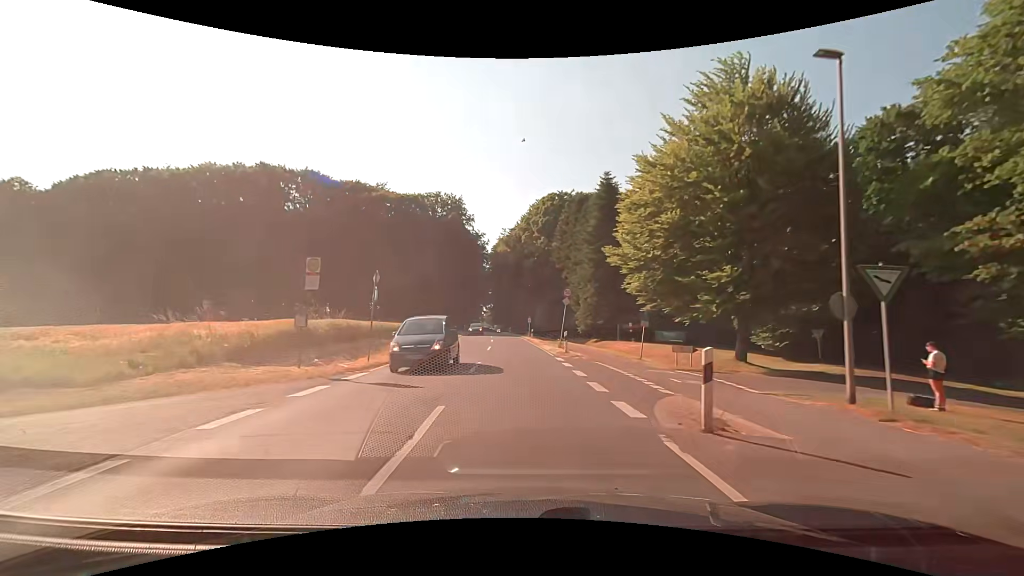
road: secondary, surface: asphalt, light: Day
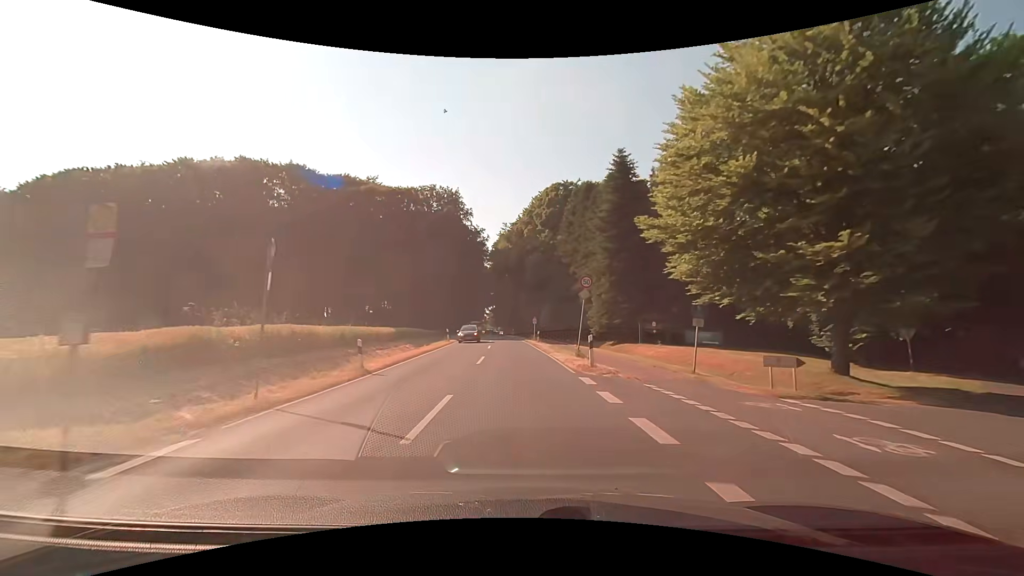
(0.0, +7.8) m; +1°
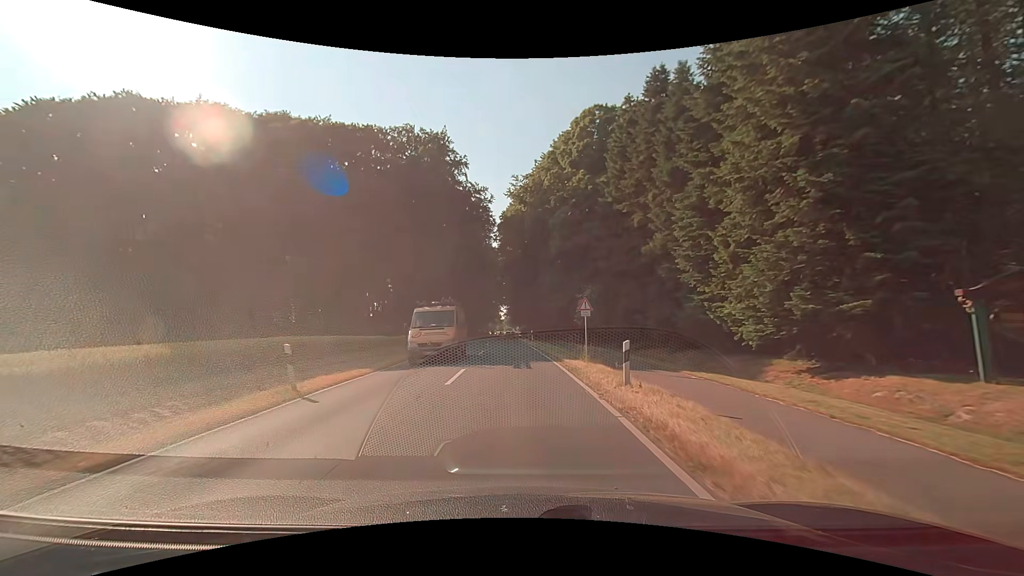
(-1.1, +31.0) m; -3°
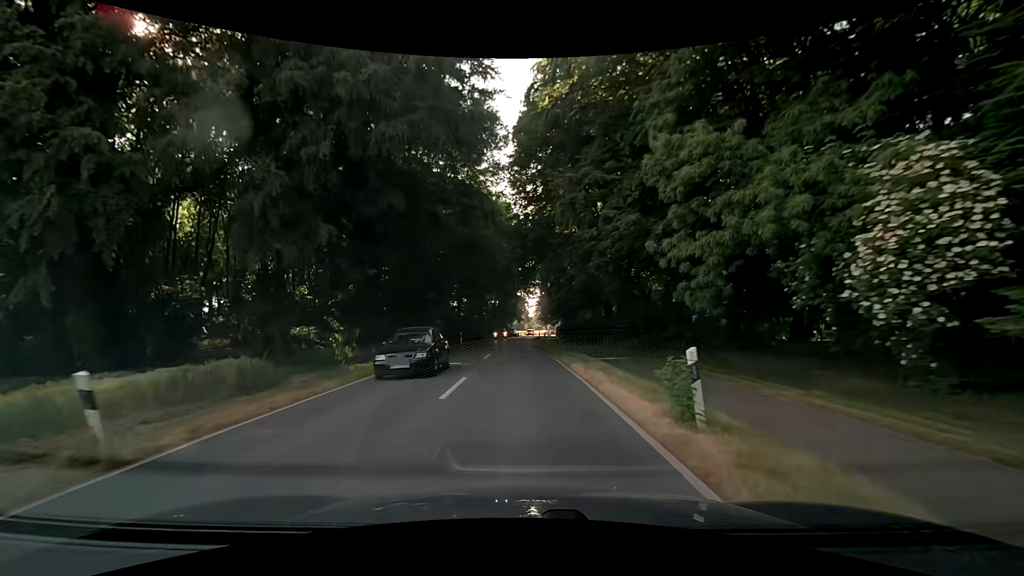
(-1.2, +38.8) m; -4°
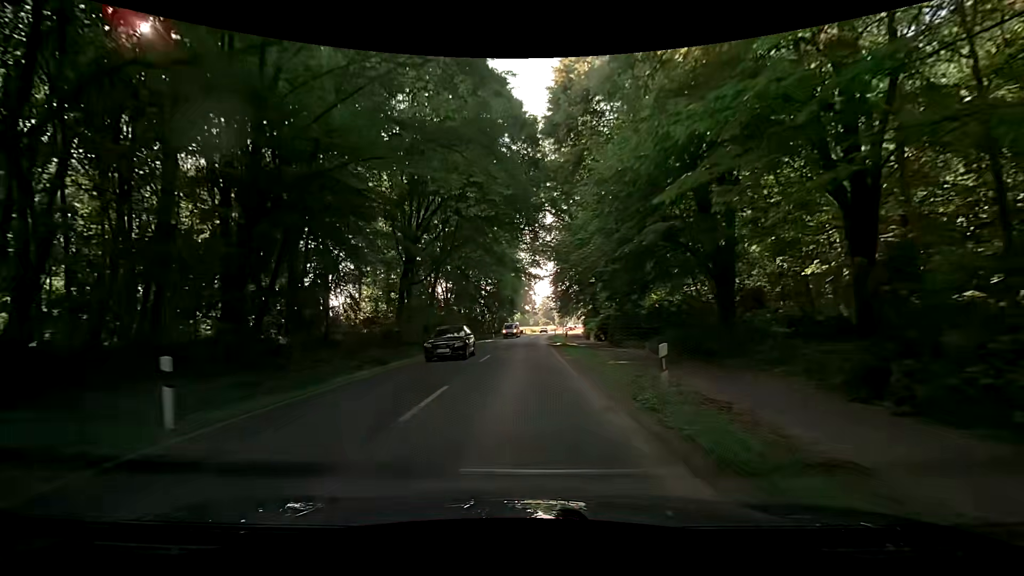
(+0.2, +39.0) m; +1°
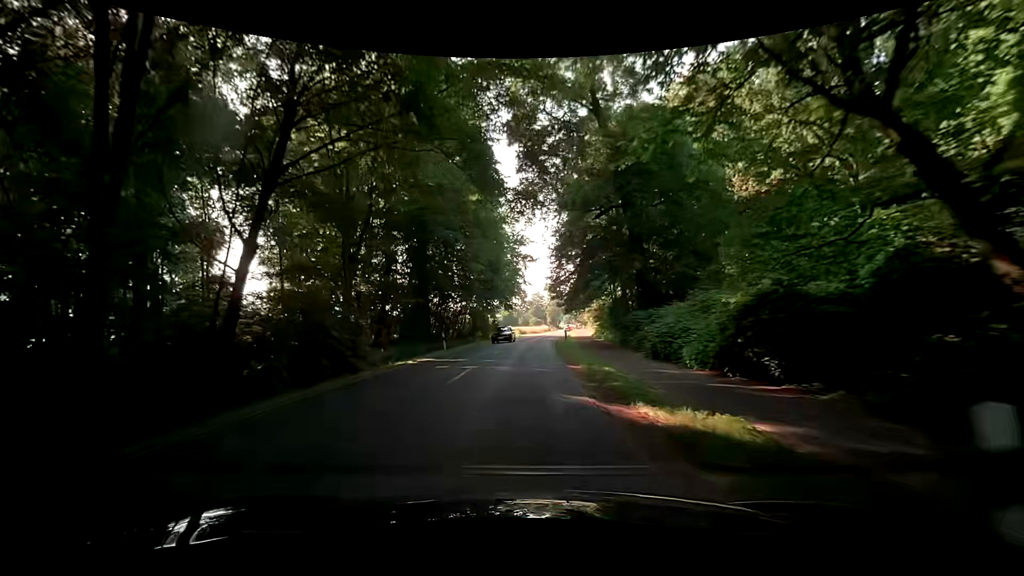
(+0.1, +31.3) m; +1°
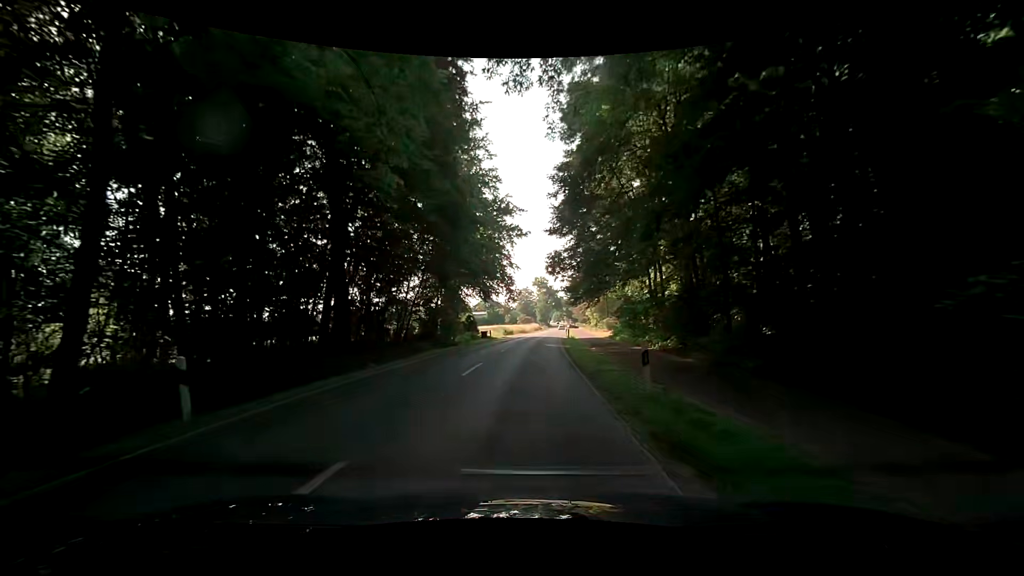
(-0.1, +23.4) m; +1°
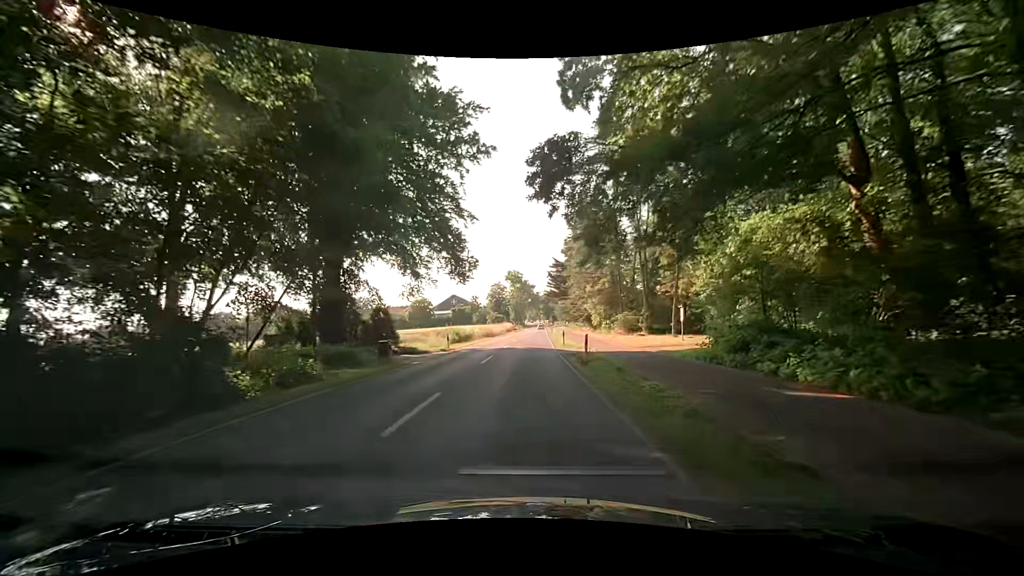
(+0.6, +31.2) m; +3°
(0, +10) (0, +20) (0, +30) (+1, +40) (+1, +50) (+1, +60) (+1, +70) (+1, +80) (+2, +90) (+2, +100) m
